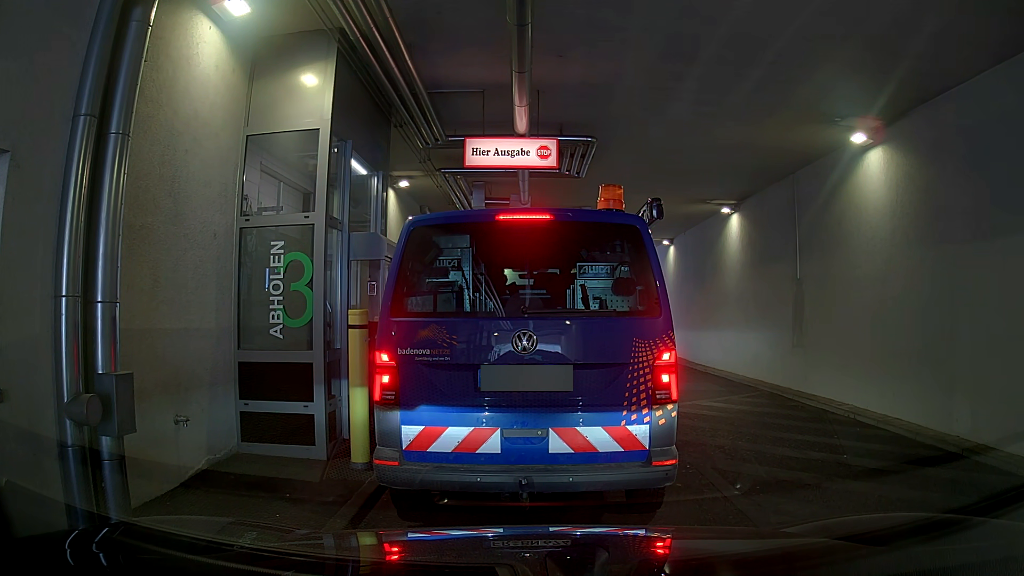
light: Day
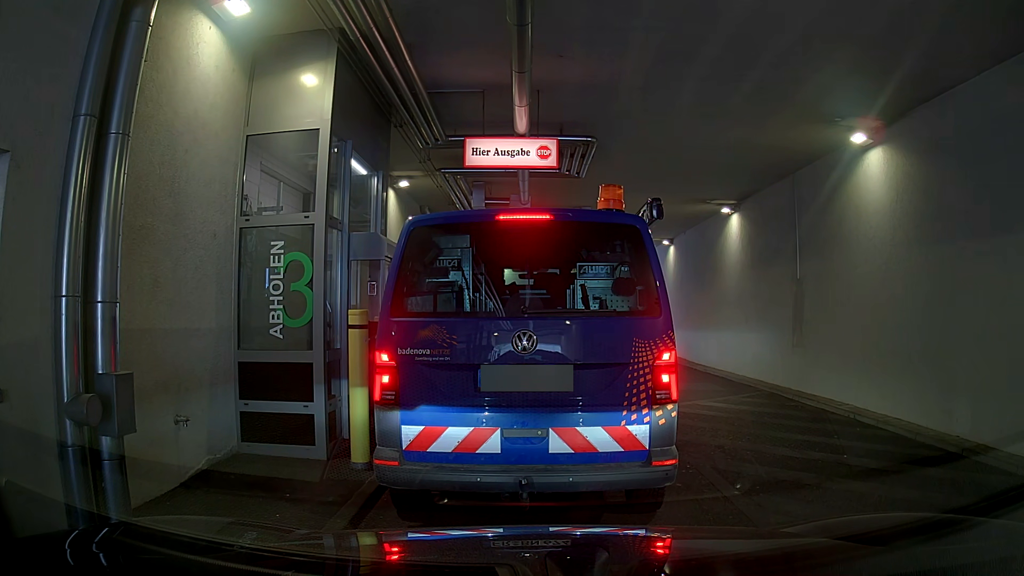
(0.0, 0.0) m; 0°
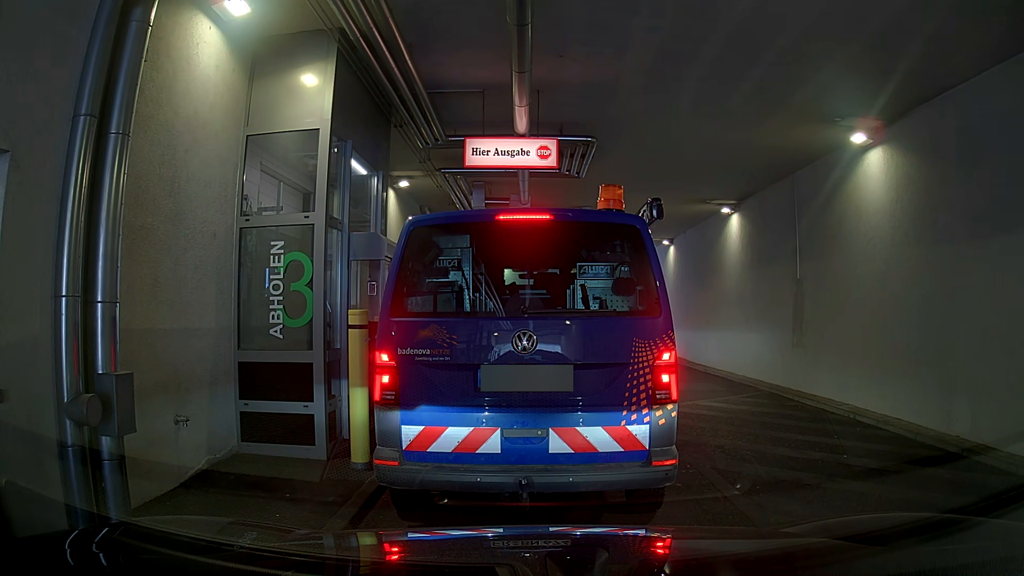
(0.0, 0.0) m; 0°
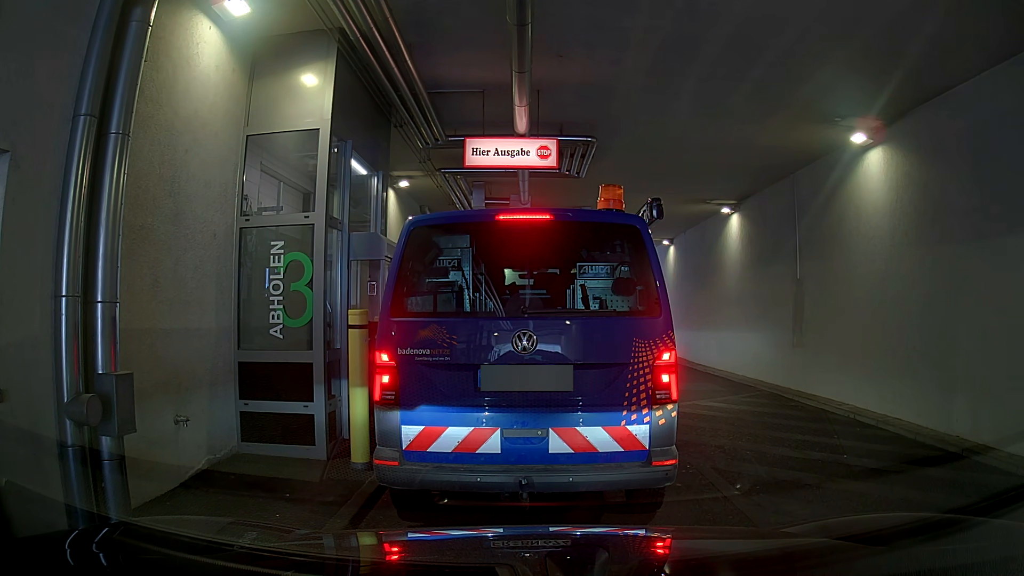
(0.0, 0.0) m; 0°
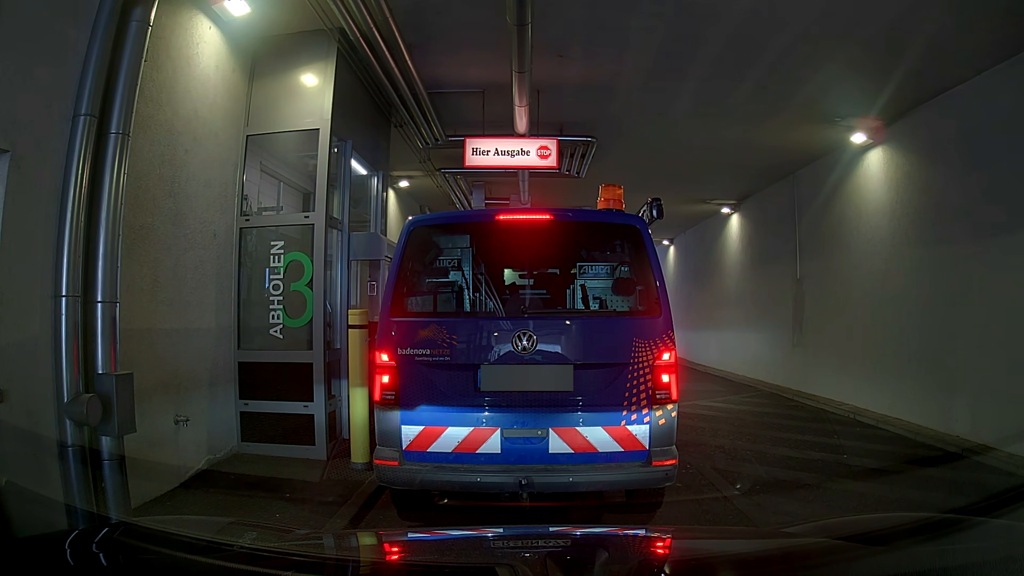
(0.0, 0.0) m; 0°
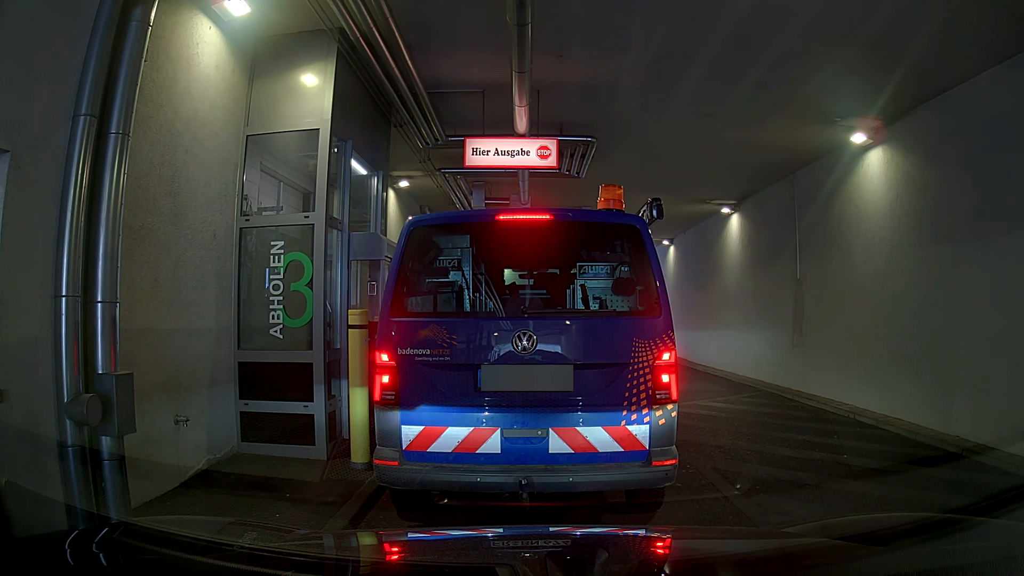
(0.0, 0.0) m; 0°
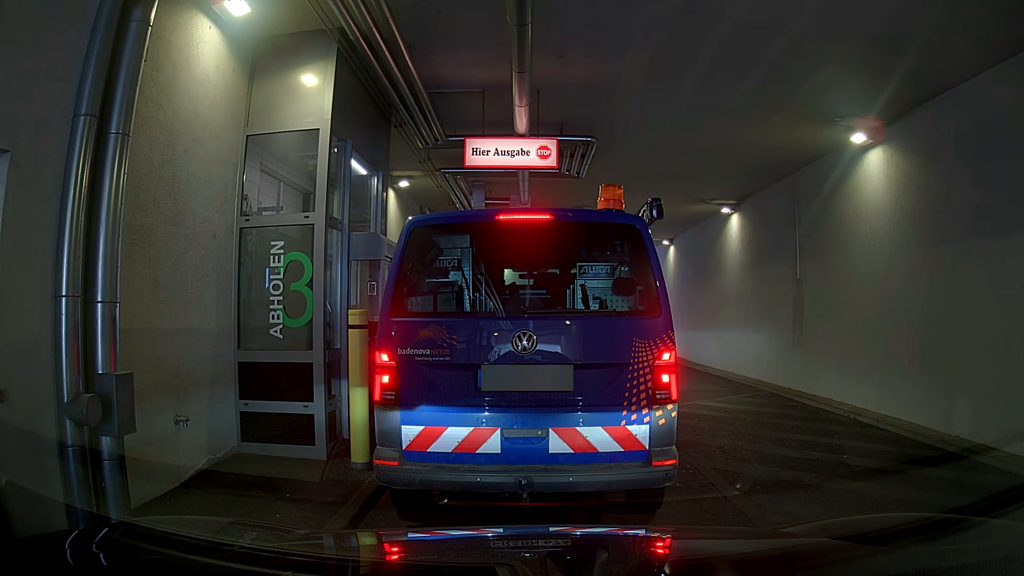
(0.0, 0.0) m; 0°
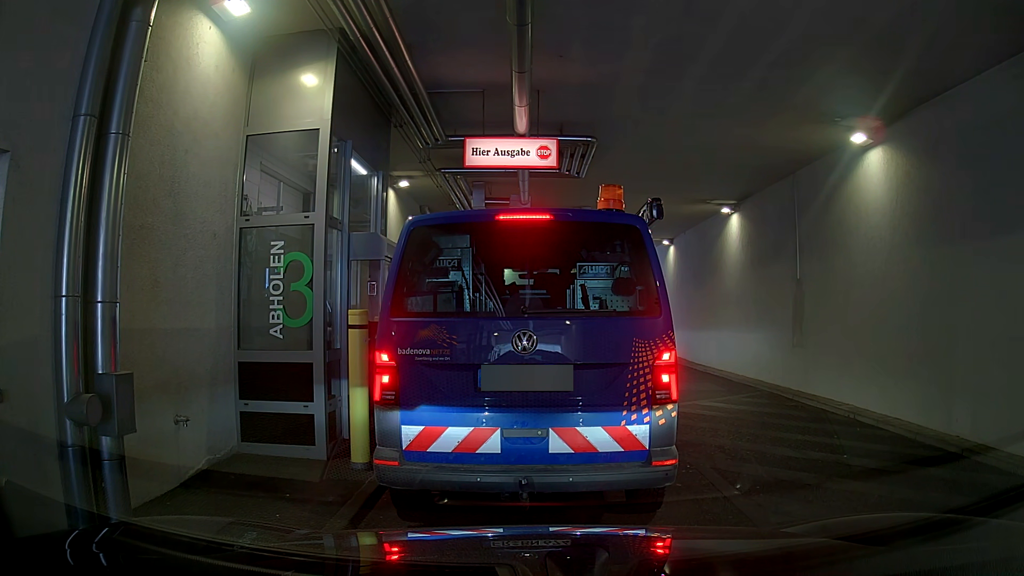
(0.0, 0.0) m; 0°
